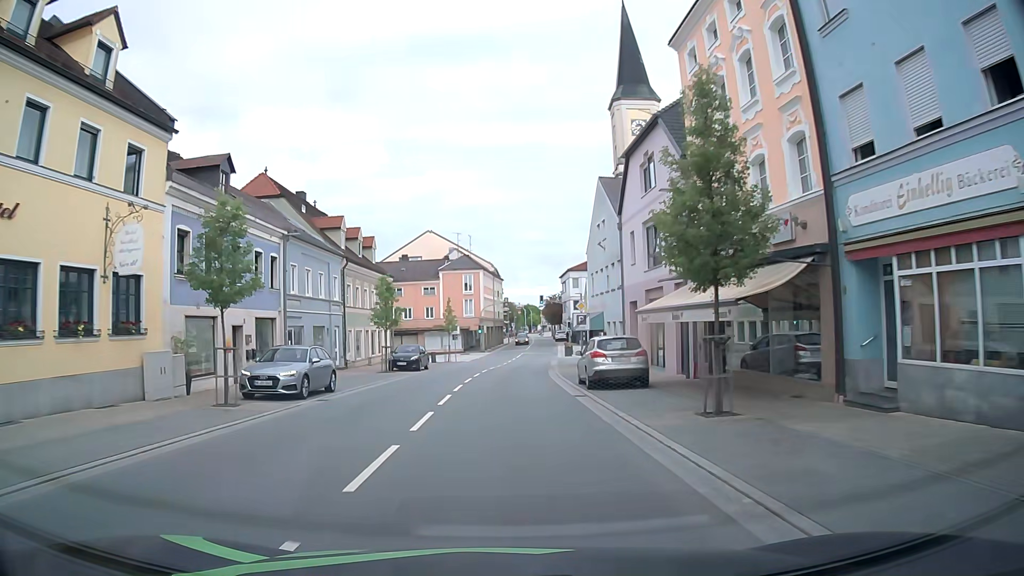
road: primary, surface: asphalt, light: Day
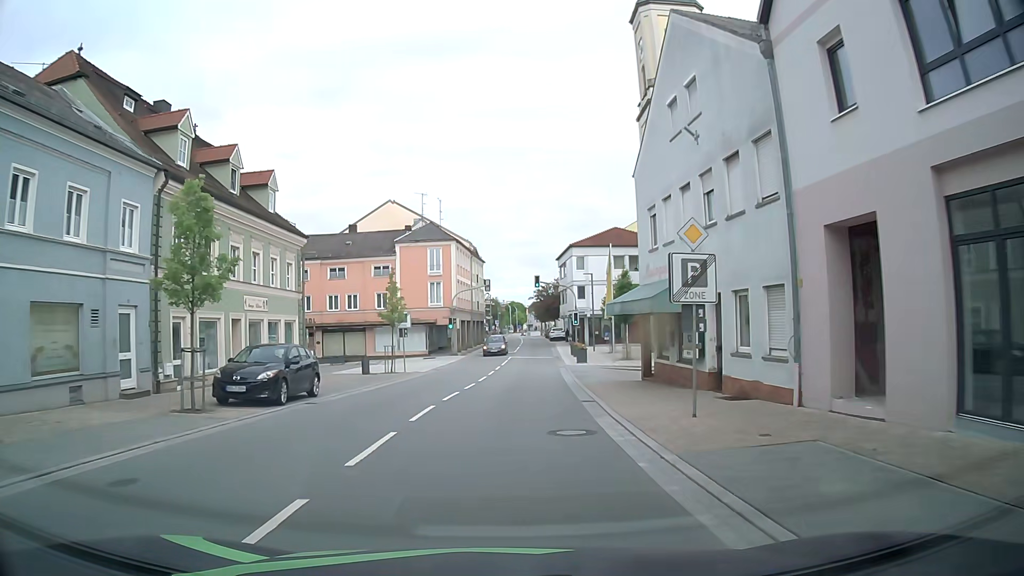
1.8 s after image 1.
(+0.2, +21.2) m; +1°
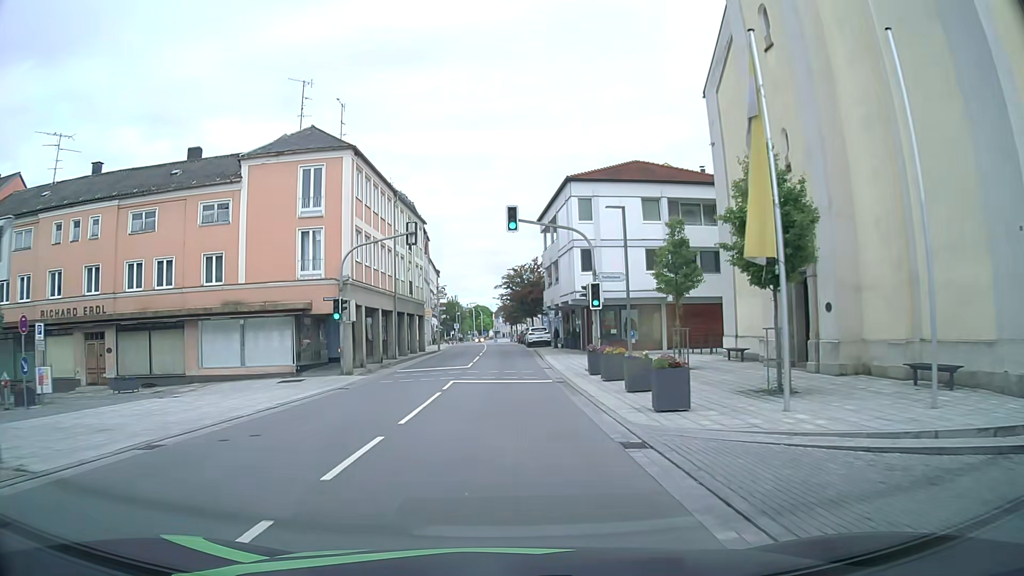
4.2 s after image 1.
(+1.0, +27.8) m; +4°
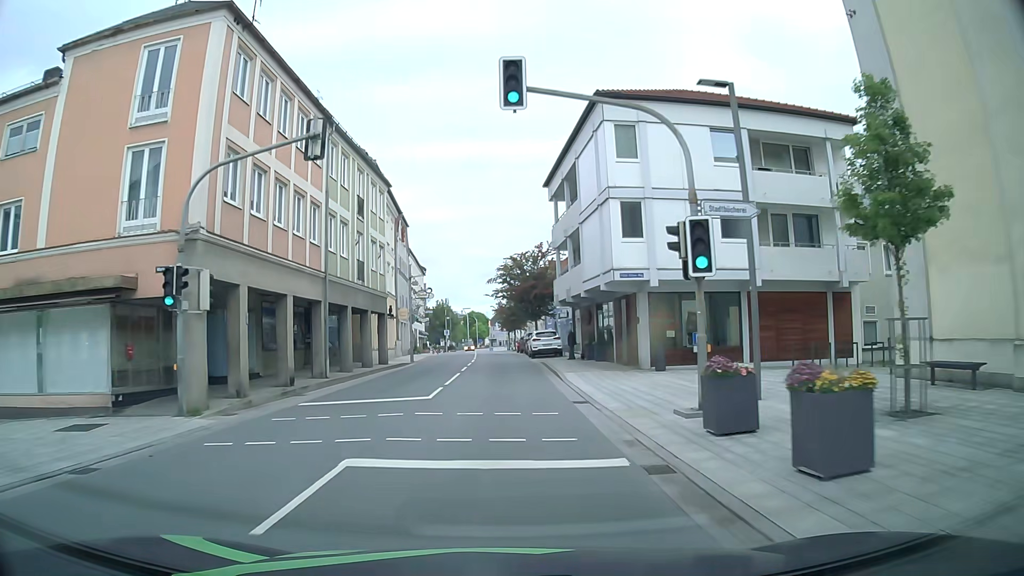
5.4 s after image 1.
(-0.1, +13.8) m; 0°
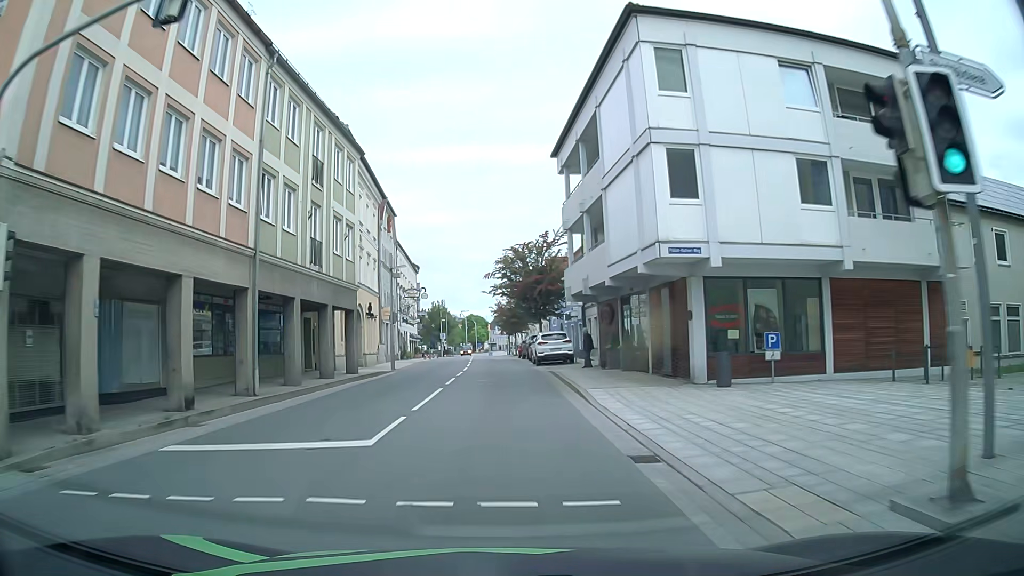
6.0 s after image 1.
(0.0, +6.8) m; -1°
